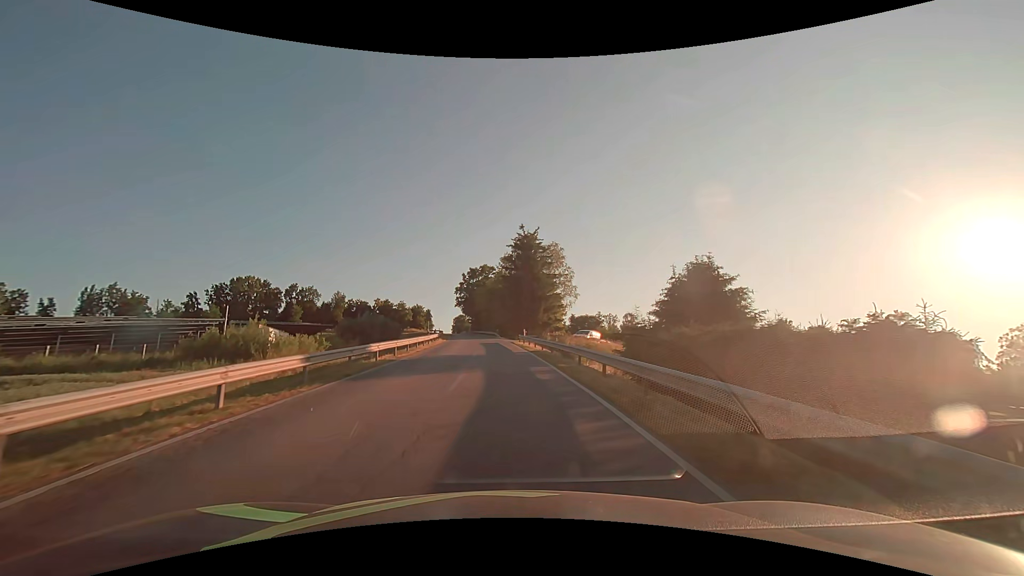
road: tertiary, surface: asphalt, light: Day
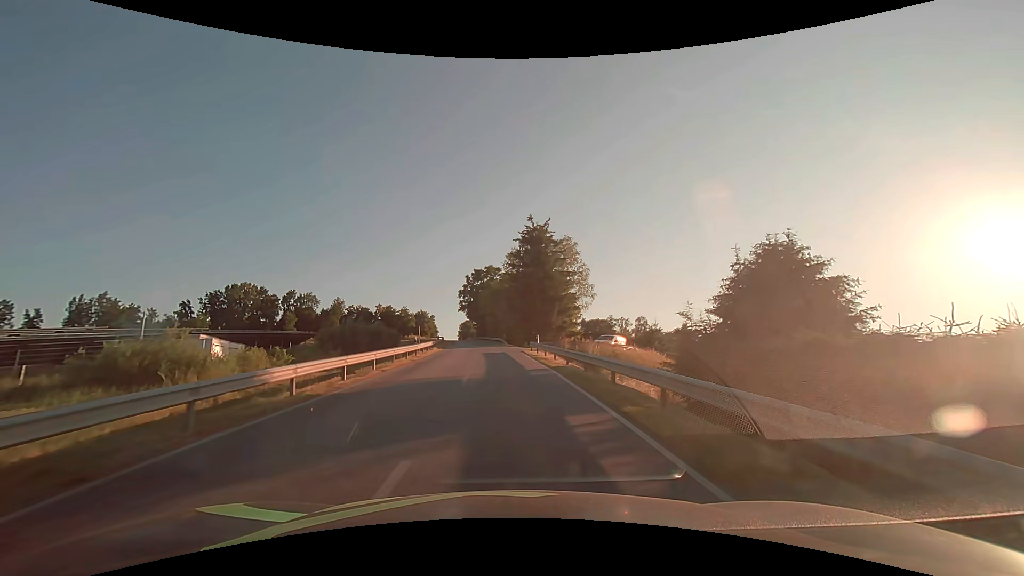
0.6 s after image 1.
(0.0, +9.0) m; -1°
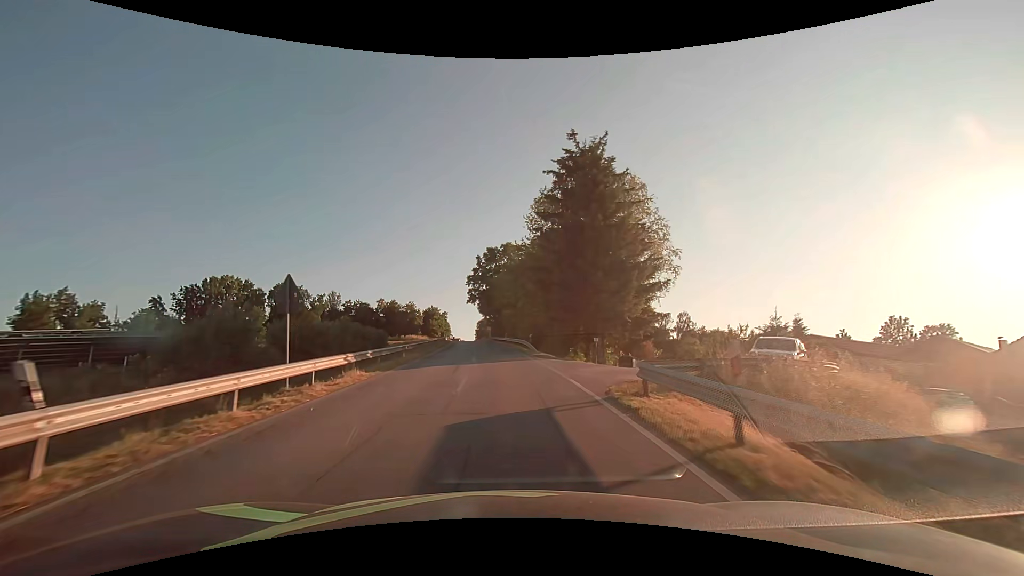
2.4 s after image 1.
(-0.5, +27.2) m; -2°
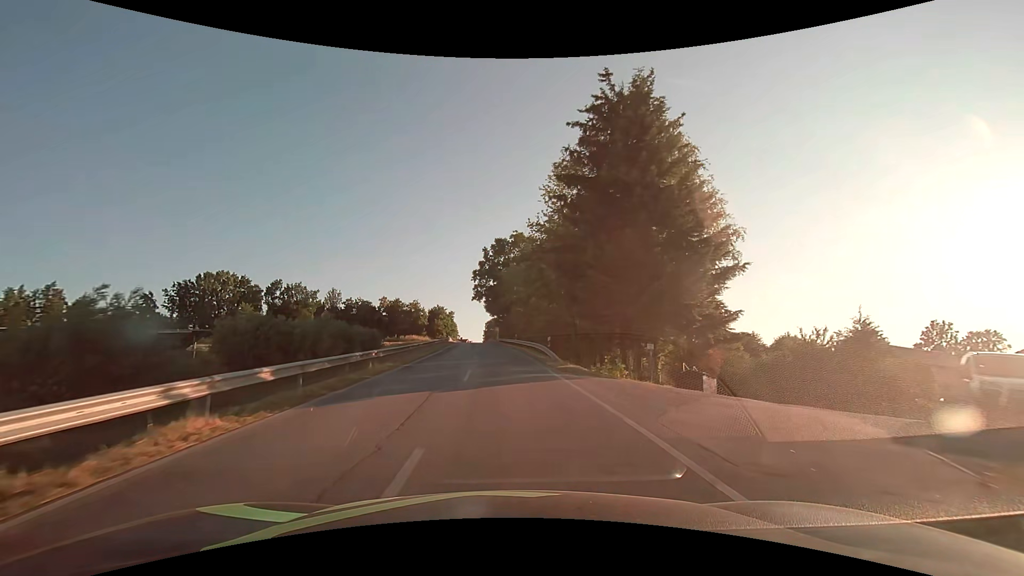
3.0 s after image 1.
(-0.1, +9.1) m; -1°
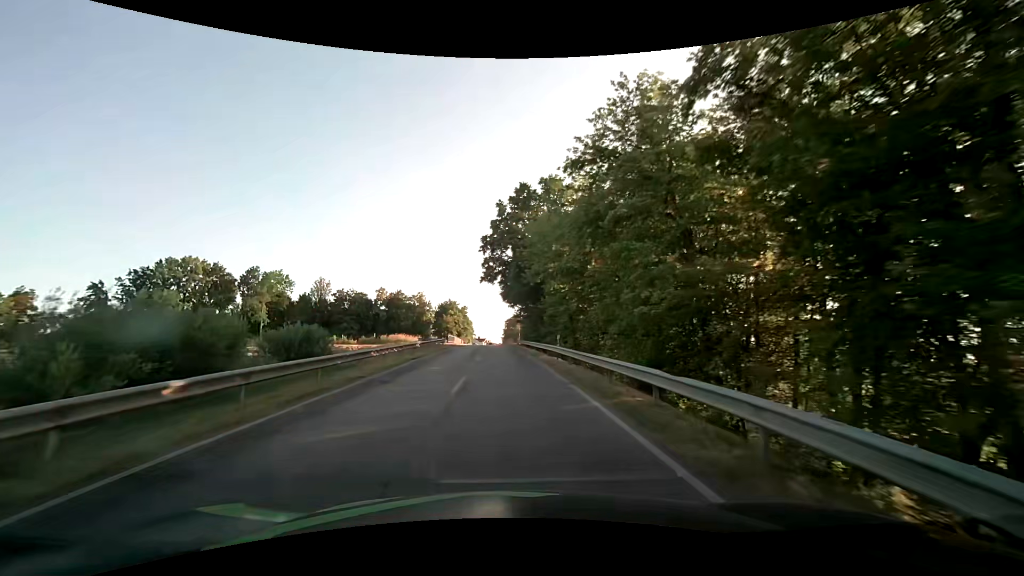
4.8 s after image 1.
(-0.6, +27.4) m; -2°
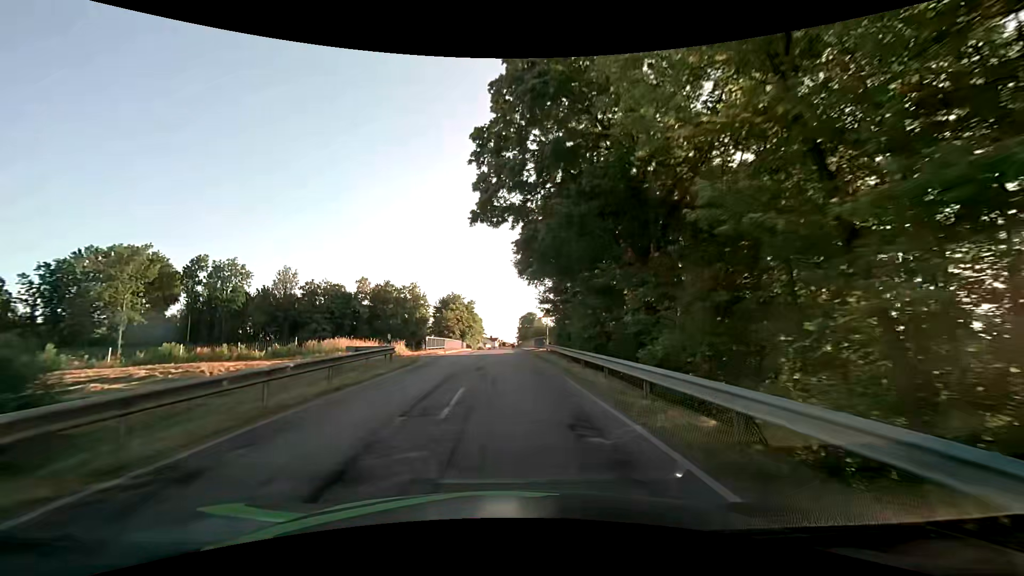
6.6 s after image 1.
(-0.5, +27.4) m; -1°
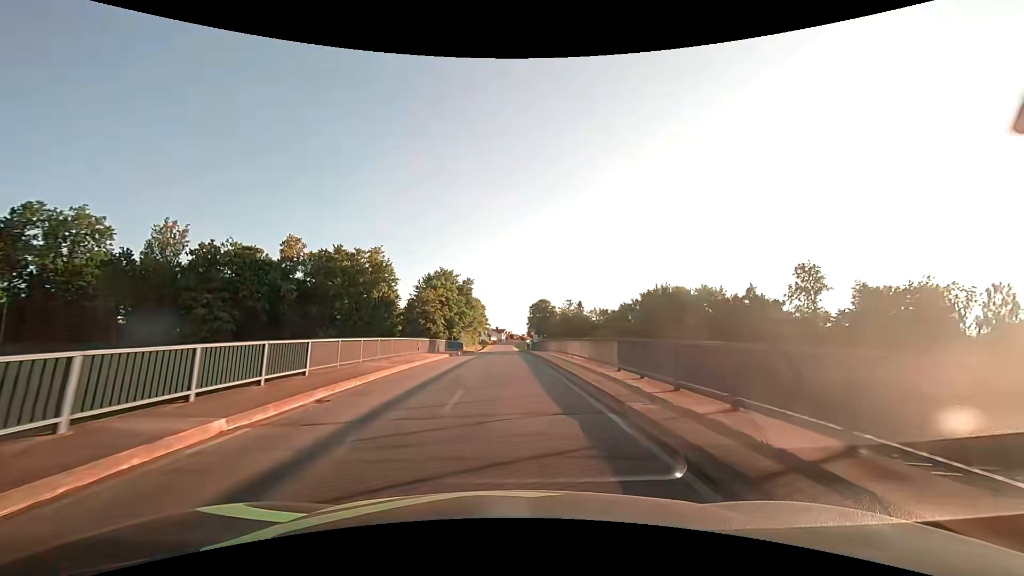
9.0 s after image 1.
(-0.7, +36.7) m; -1°
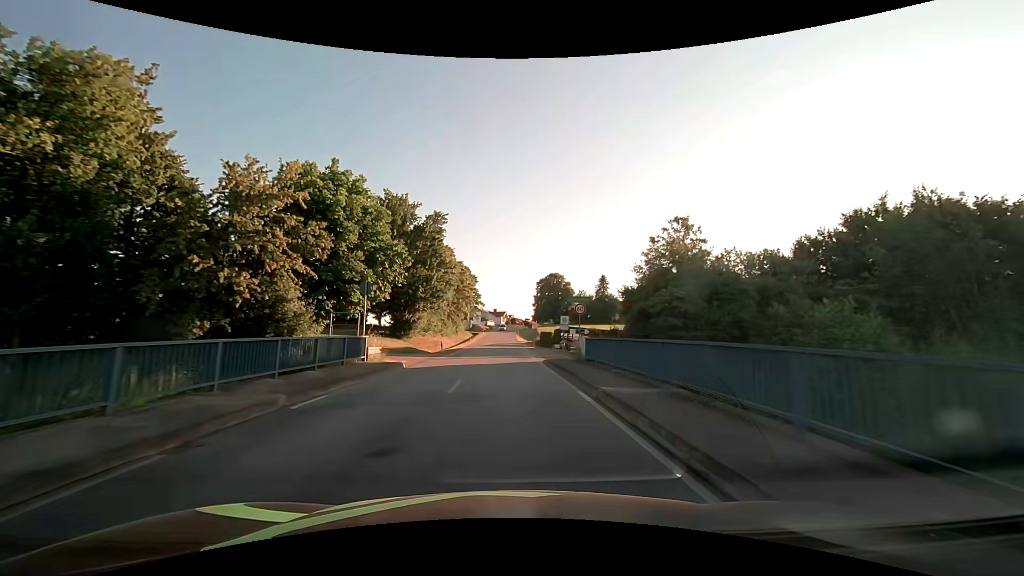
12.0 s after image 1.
(-0.1, +46.3) m; 0°
(0, +10) (0, +20) (0, +30) (0, +40) (0, +50) (0, +60) (0, +70) (0, +80) (0, +90) (0, +100) m
